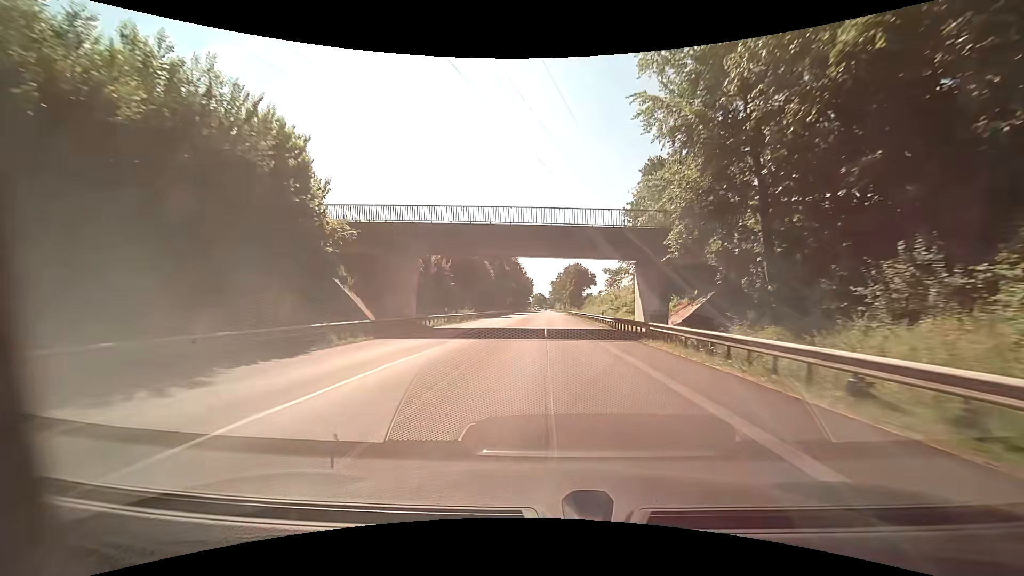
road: primary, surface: asphalt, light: Day
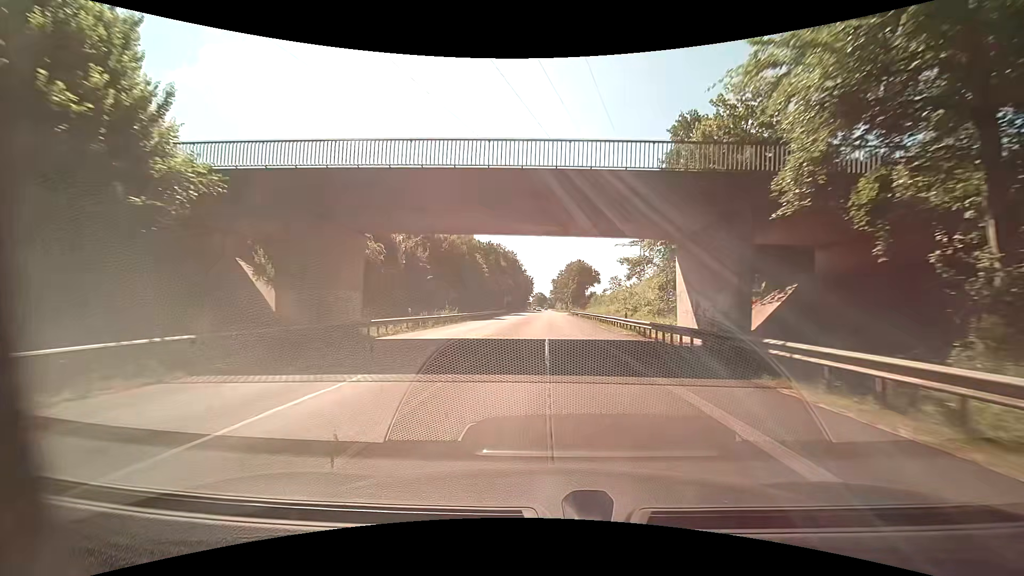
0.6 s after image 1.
(0.0, +11.3) m; 0°
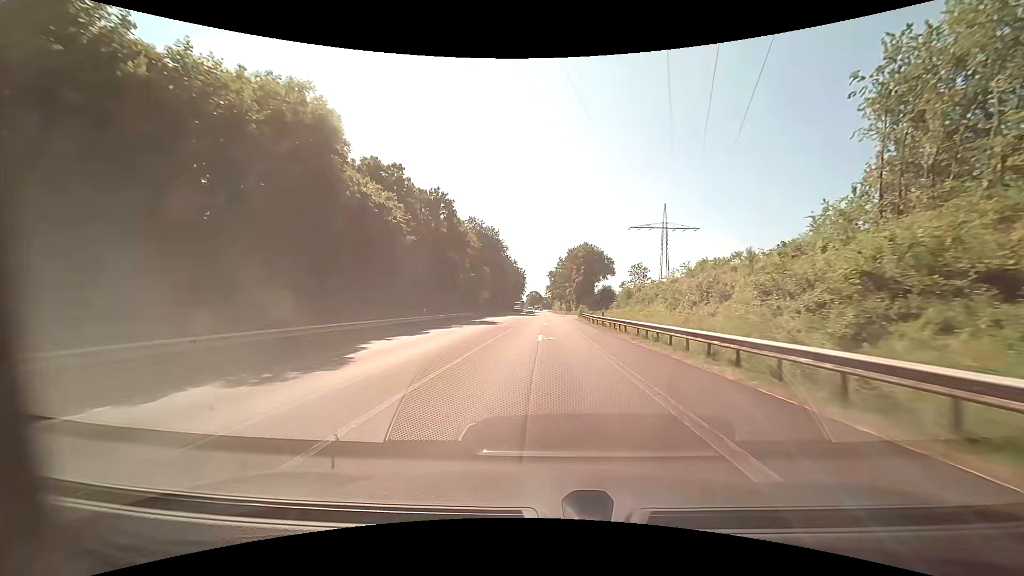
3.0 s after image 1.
(+0.6, +45.3) m; +1°
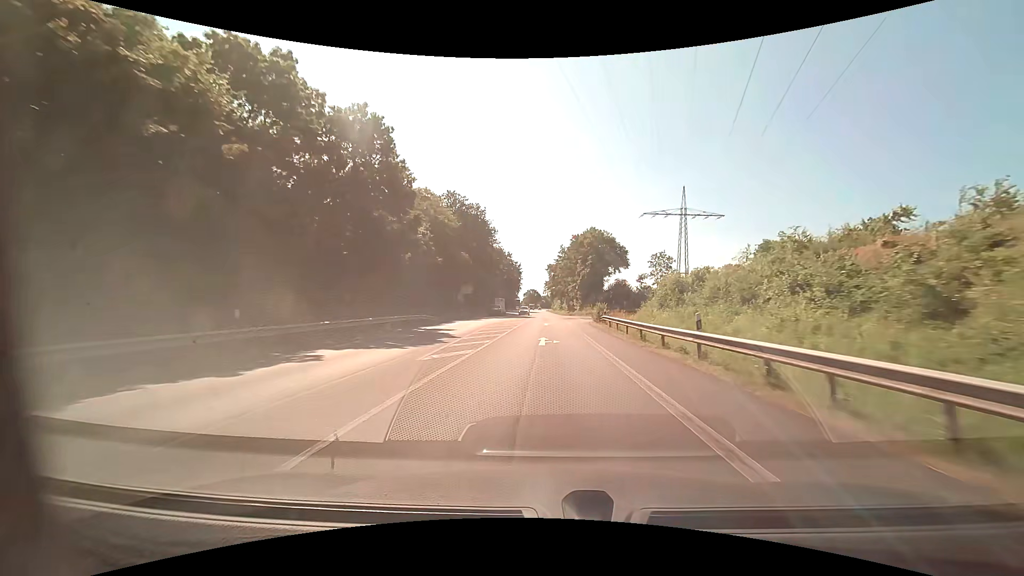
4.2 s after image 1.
(-0.1, +22.6) m; 0°
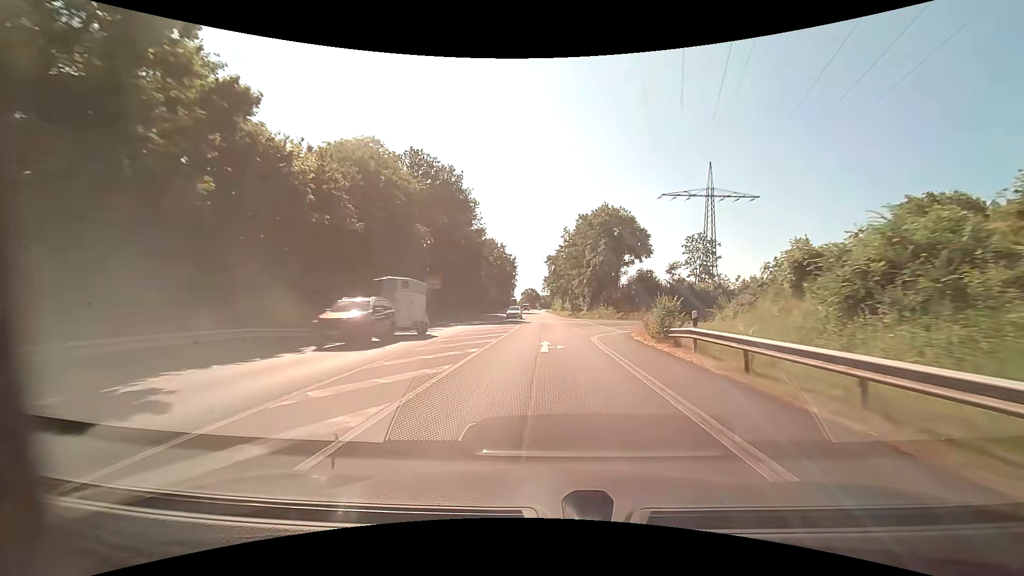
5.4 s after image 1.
(-0.1, +22.6) m; 0°
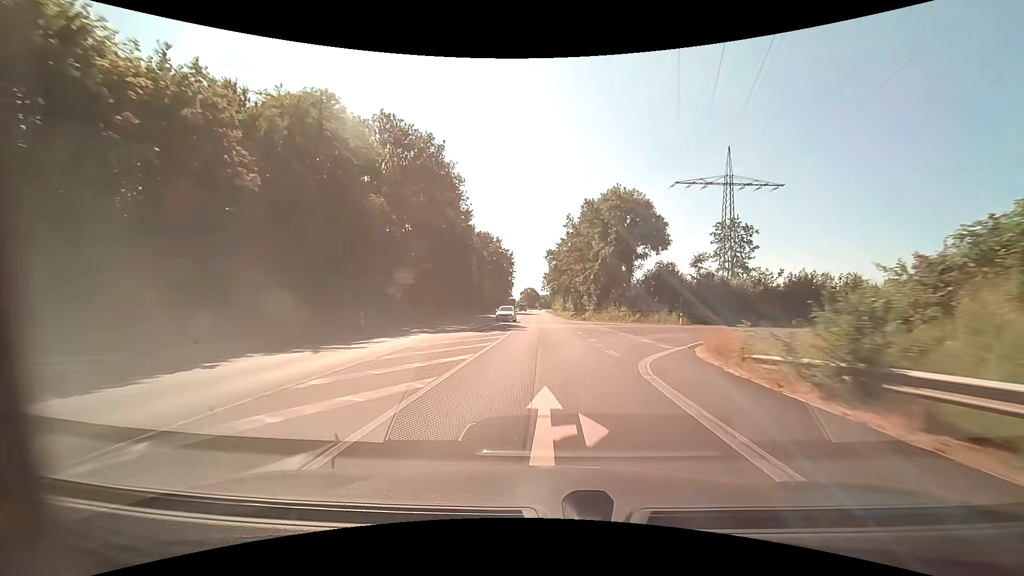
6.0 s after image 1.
(0.0, +11.3) m; 0°
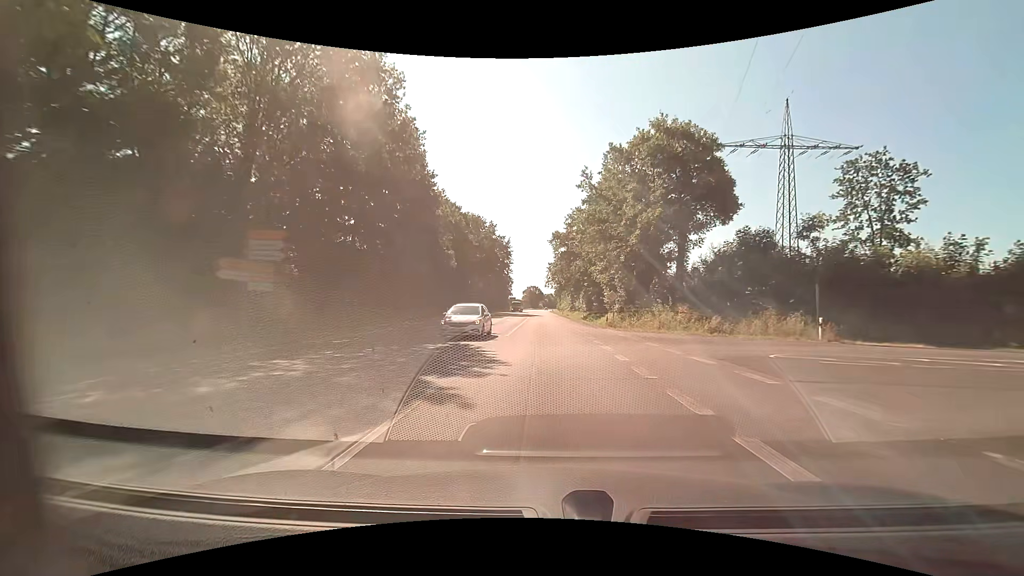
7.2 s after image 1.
(0.0, +22.6) m; 0°
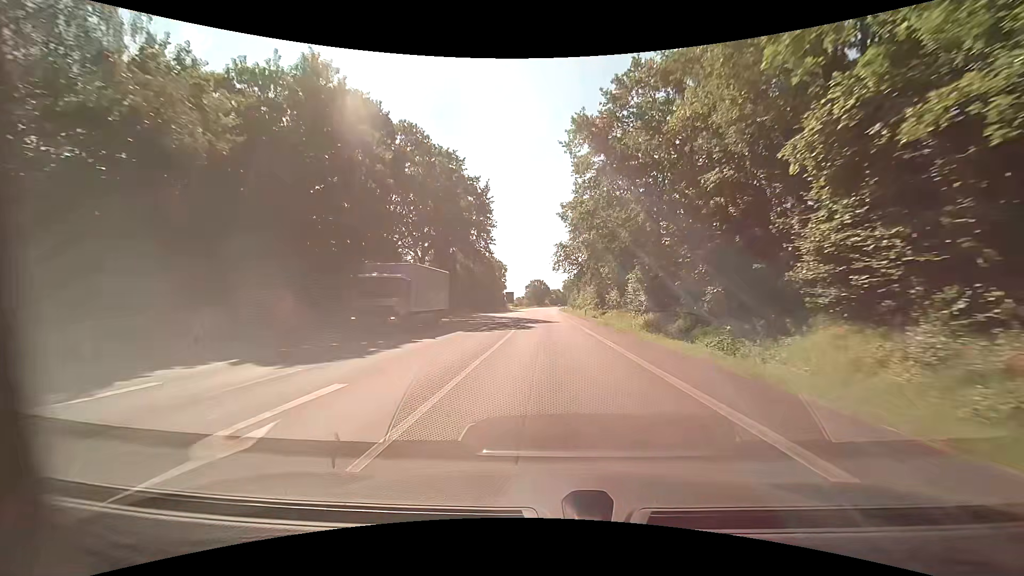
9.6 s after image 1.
(-0.3, +45.2) m; -1°
(0, +10) (0, +20) (0, +30) (0, +40) (0, +50) (0, +60) (0, +70) (0, +80) (0, +90) (0, +100) m
